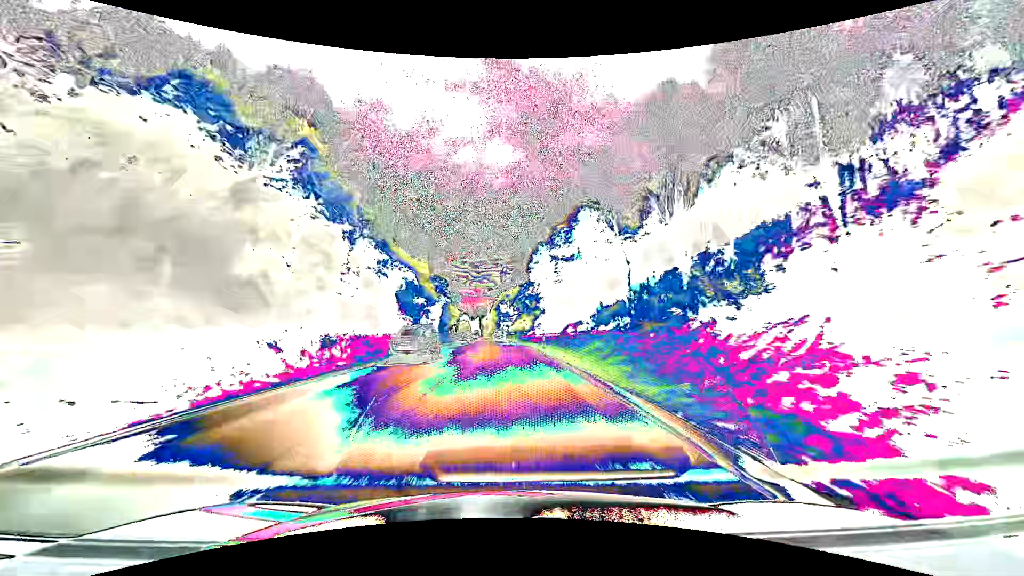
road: primary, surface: asphalt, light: Day
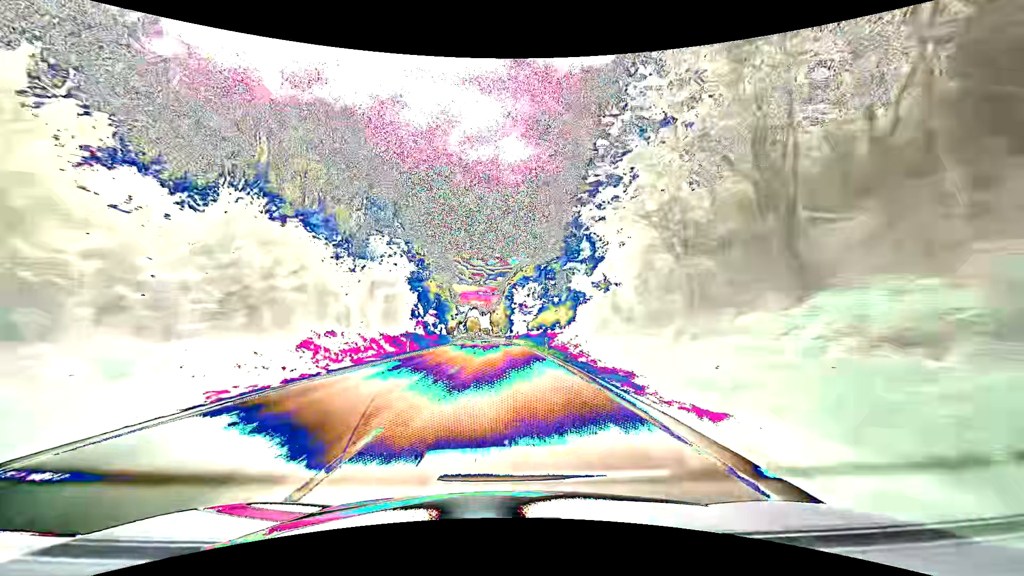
(-1.0, +47.6) m; -2°
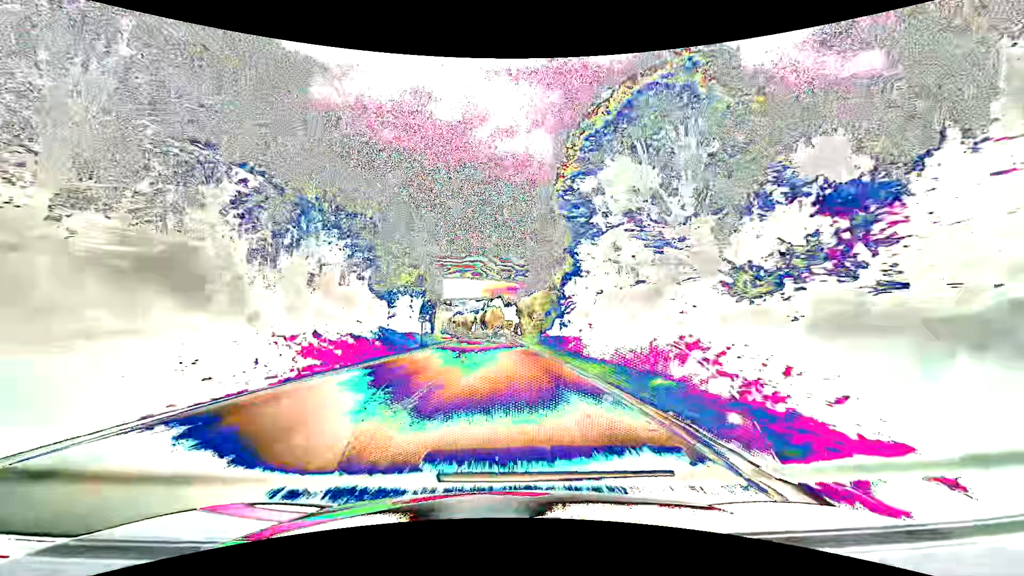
(-2.0, +79.4) m; -3°
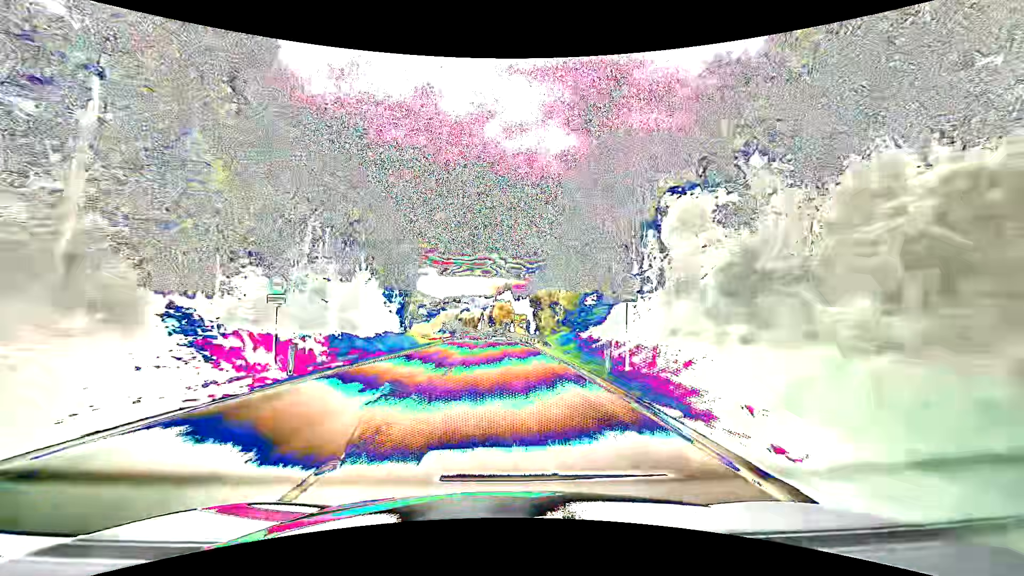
(-0.4, +31.4) m; -1°
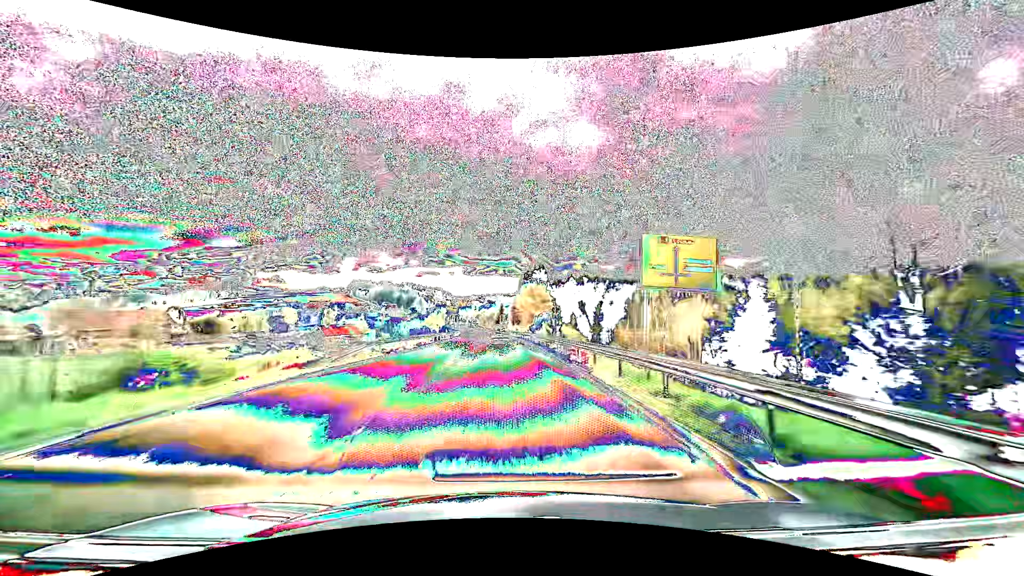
(-1.9, +74.1) m; -3°
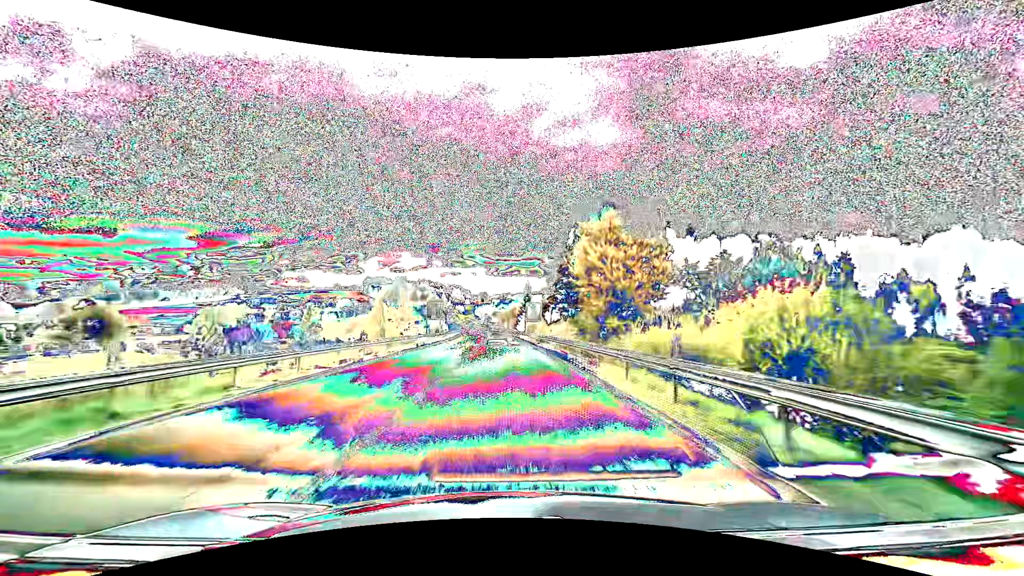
(-1.5, +67.7) m; -3°
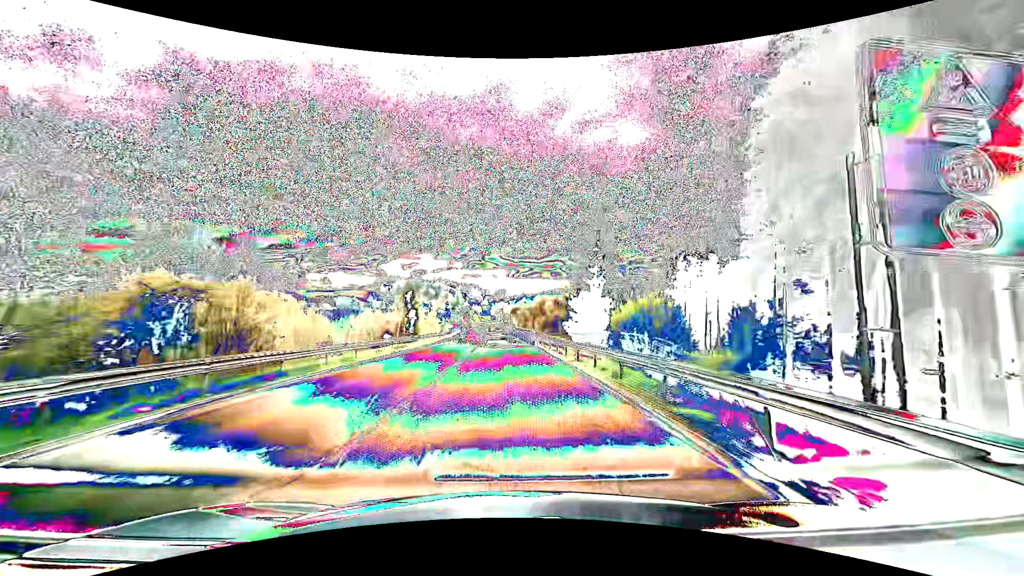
(-1.3, +63.9) m; -2°
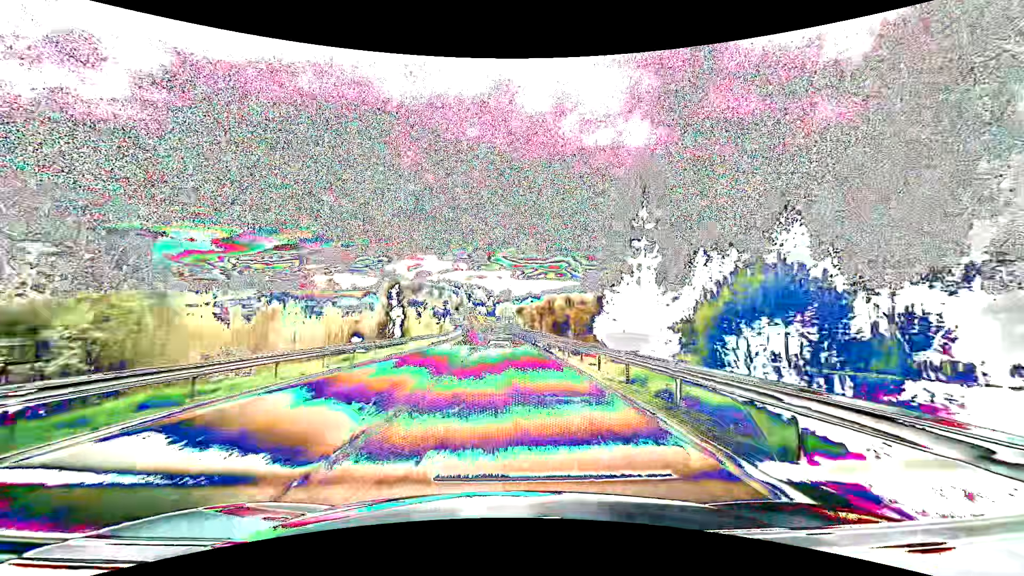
(-0.1, +12.5) m; -1°
(0, +10) (0, +20) (0, +30) (0, +40) (-1, +50) (-1, +60) (-2, +70) (-2, +80) (-3, +90) (-3, +100) m
